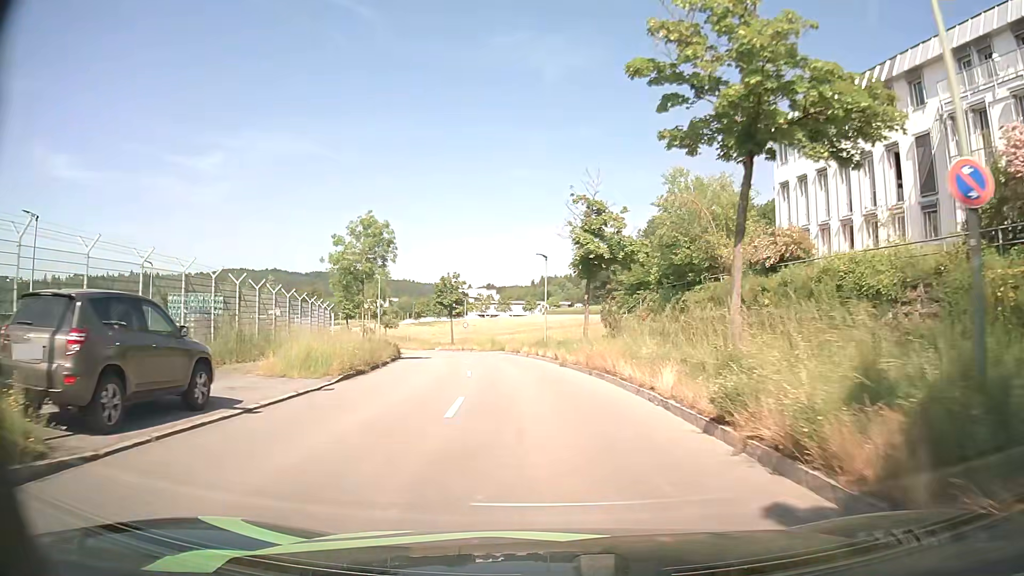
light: Day
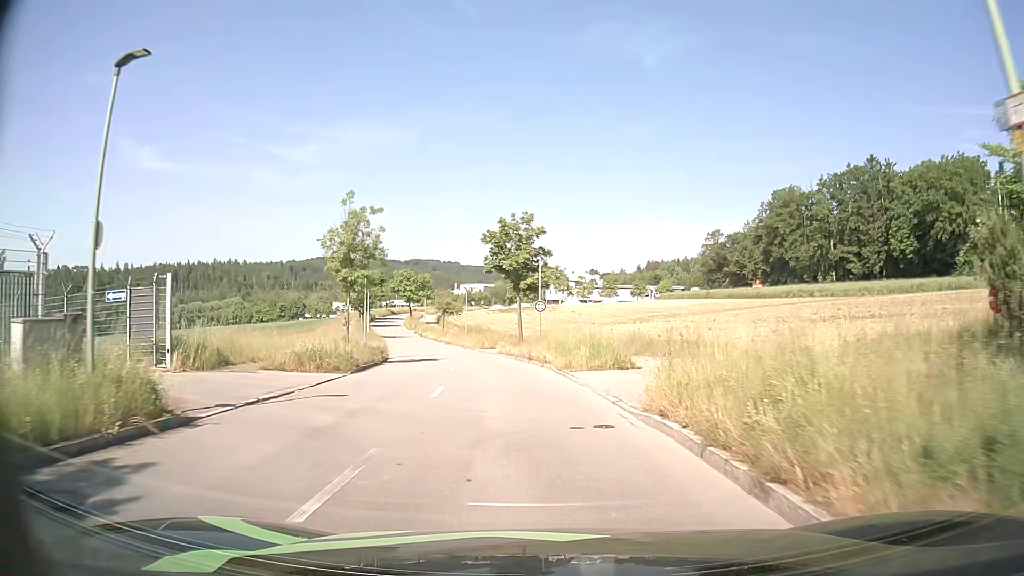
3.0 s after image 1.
(-2.3, +32.6) m; -9°
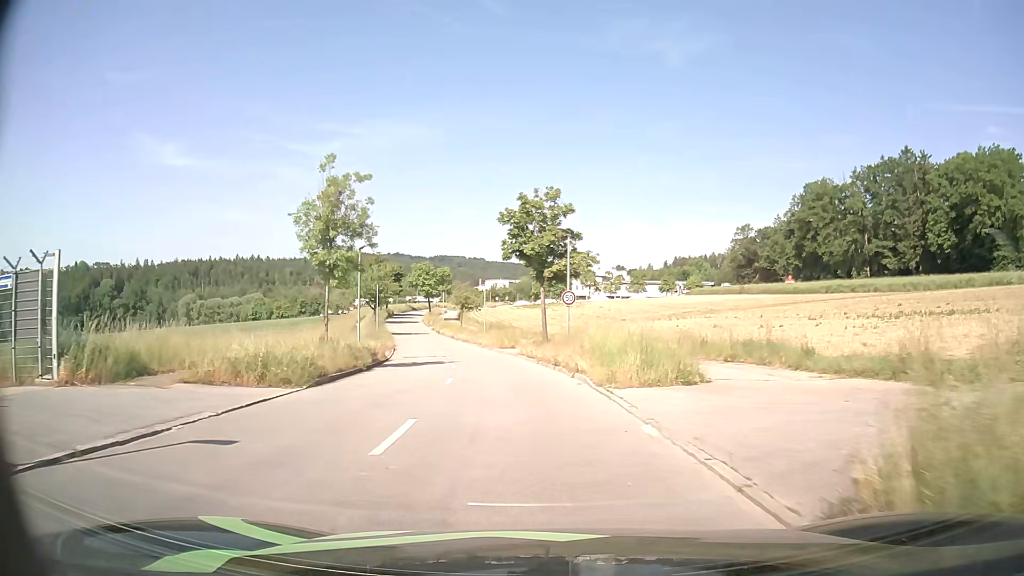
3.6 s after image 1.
(-0.1, +6.4) m; -2°
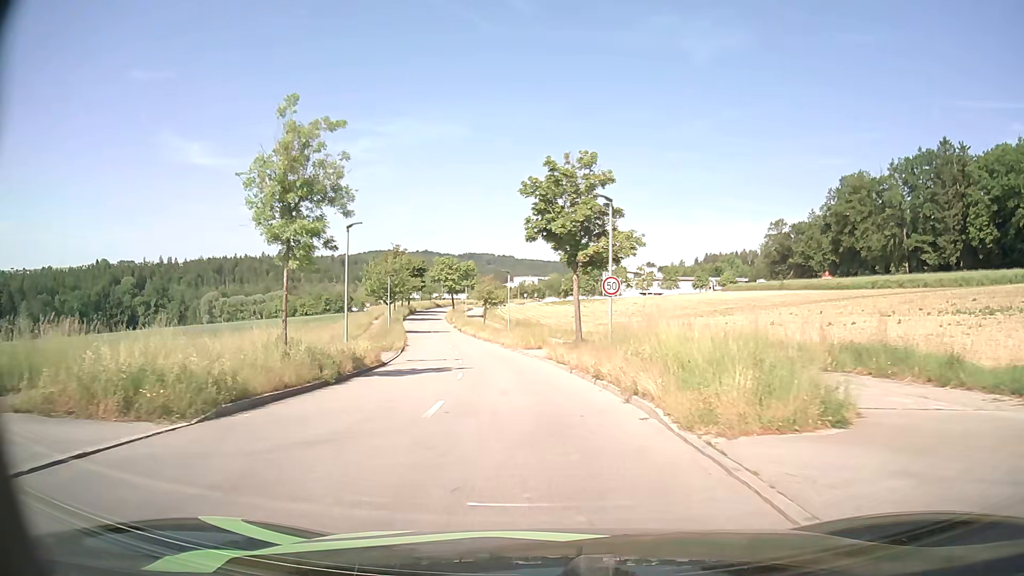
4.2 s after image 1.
(-0.1, +6.6) m; -3°
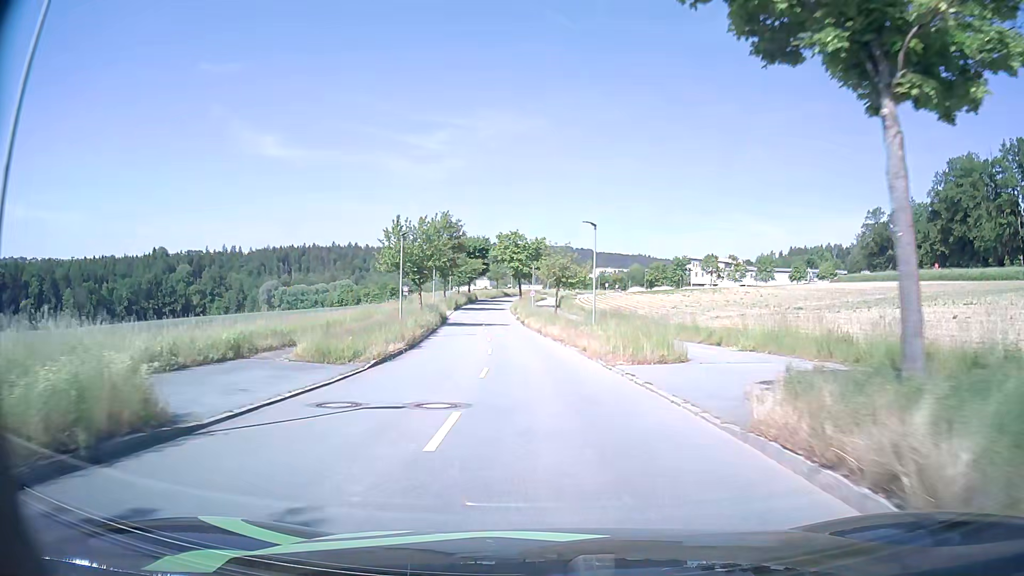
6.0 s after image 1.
(-1.2, +21.0) m; -6°
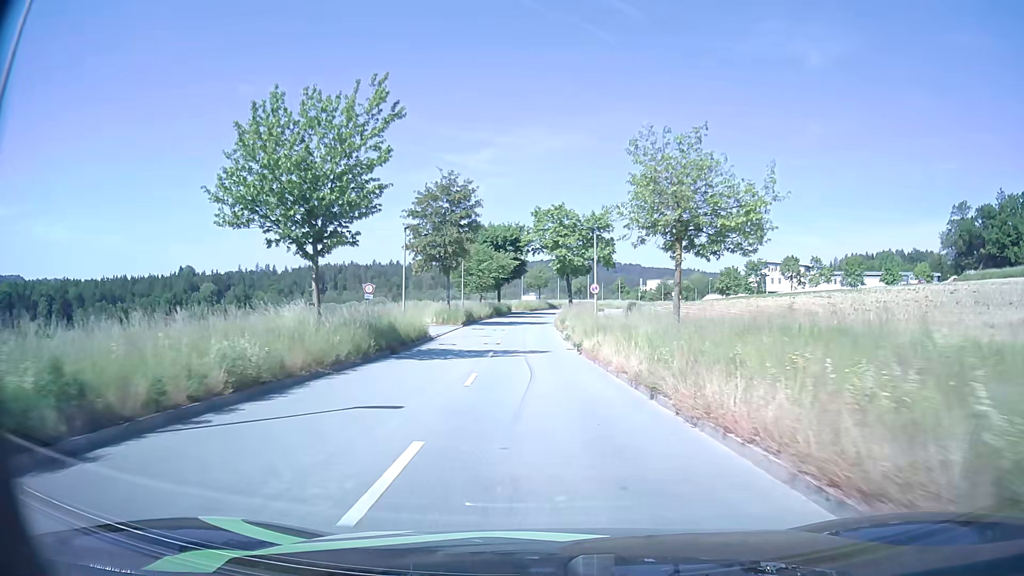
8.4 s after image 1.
(-1.1, +29.9) m; -4°
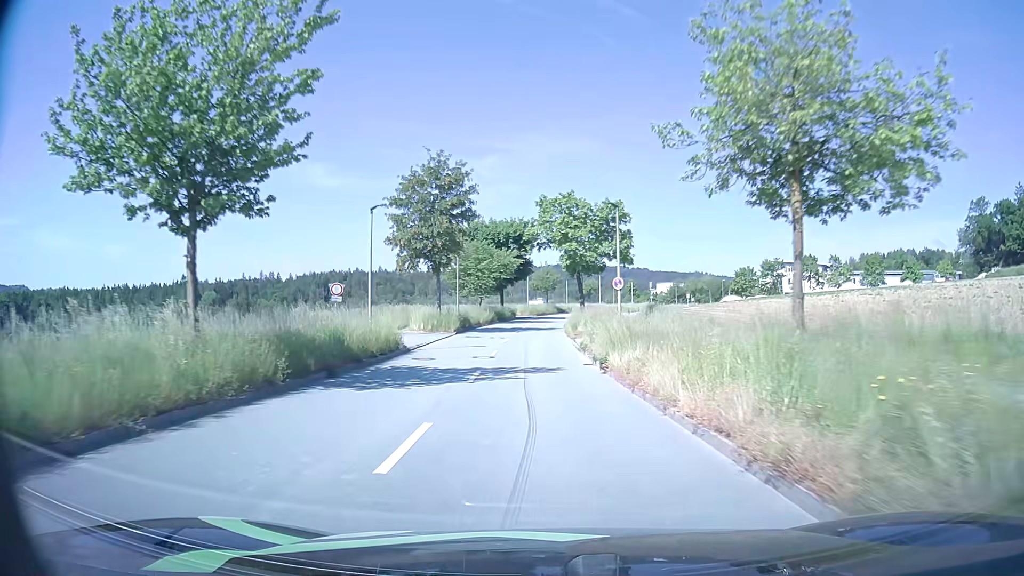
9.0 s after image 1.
(-0.1, +7.5) m; -1°
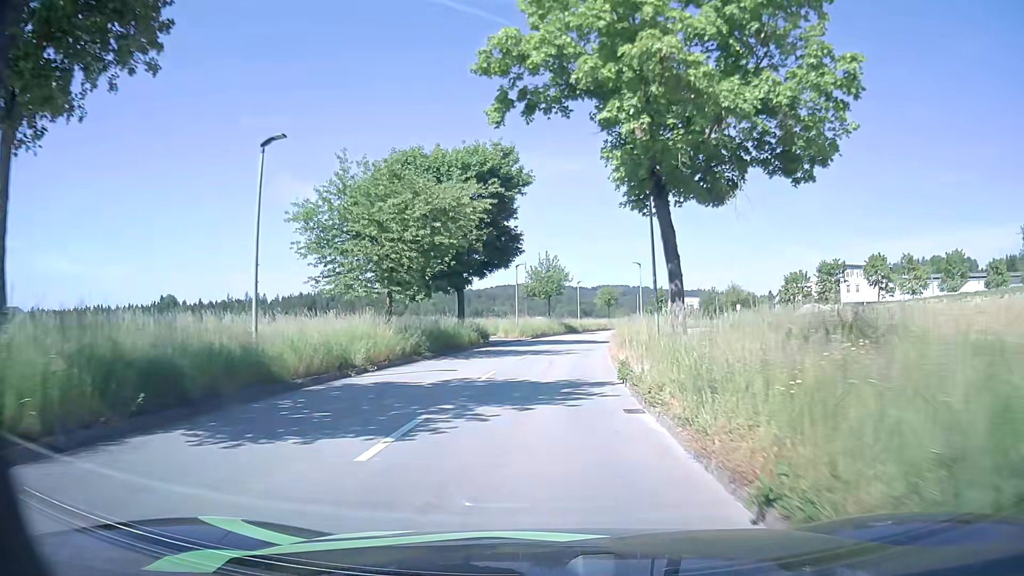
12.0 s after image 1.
(-0.3, +35.4) m; 0°
(0, +10) (0, +20) (+1, +30) (+2, +40) (+4, +50) (+6, +60) (+8, +69) (+11, +79) (+15, +88) (+18, +97) m
